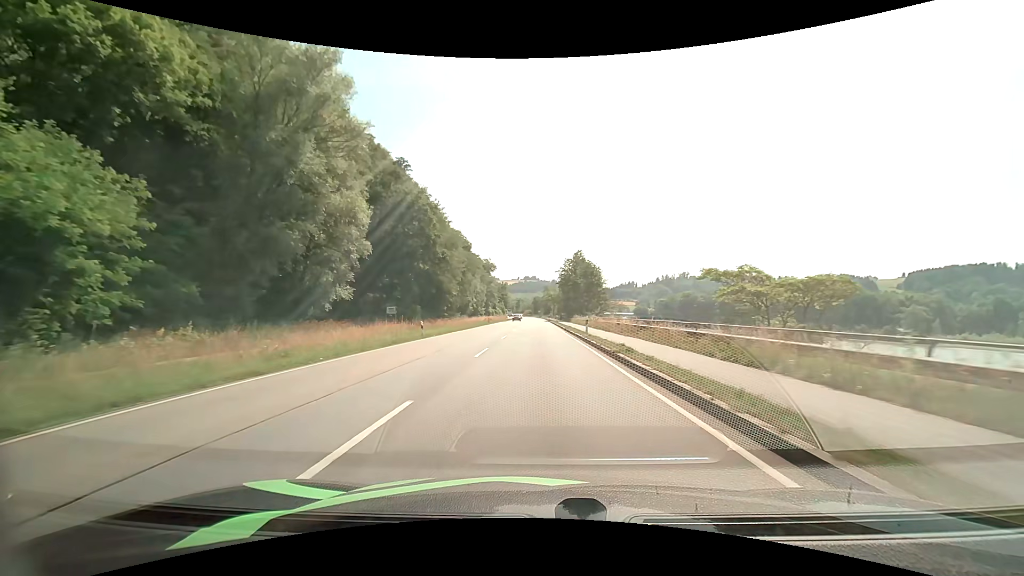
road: primary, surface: asphalt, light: Day
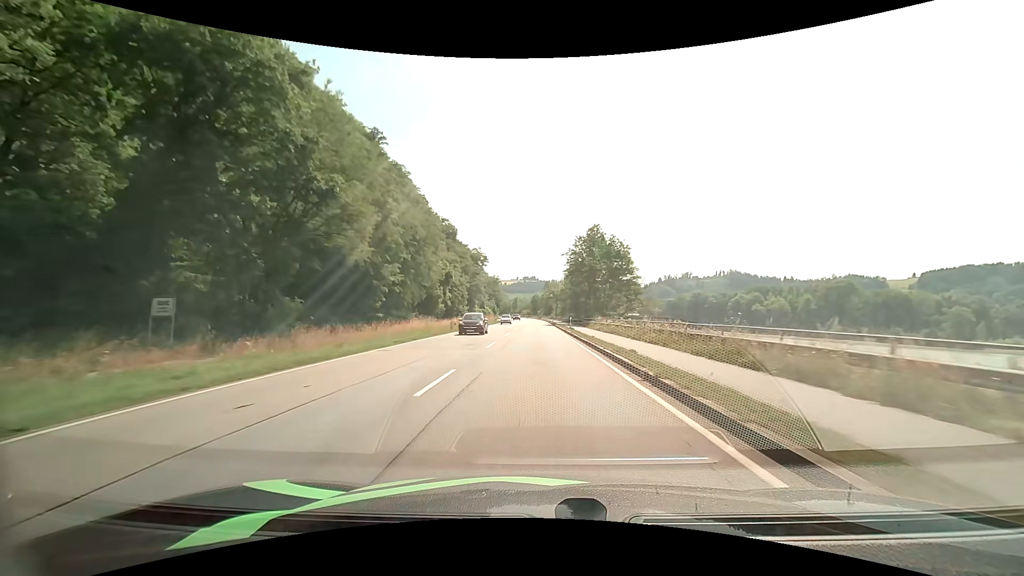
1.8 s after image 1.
(0.0, +31.5) m; 0°
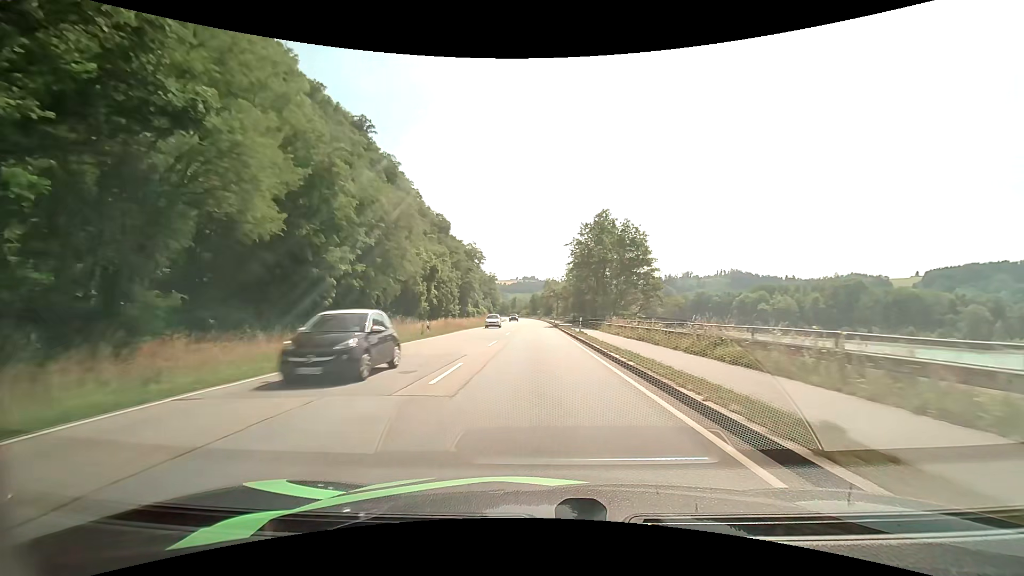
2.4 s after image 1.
(0.0, +10.6) m; 0°
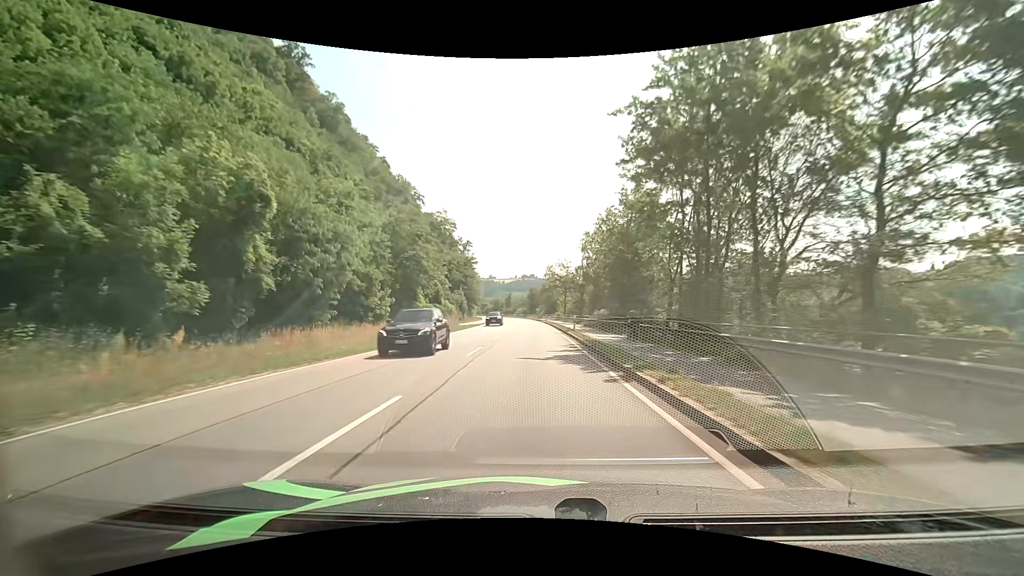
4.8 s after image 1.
(+0.1, +42.5) m; 0°
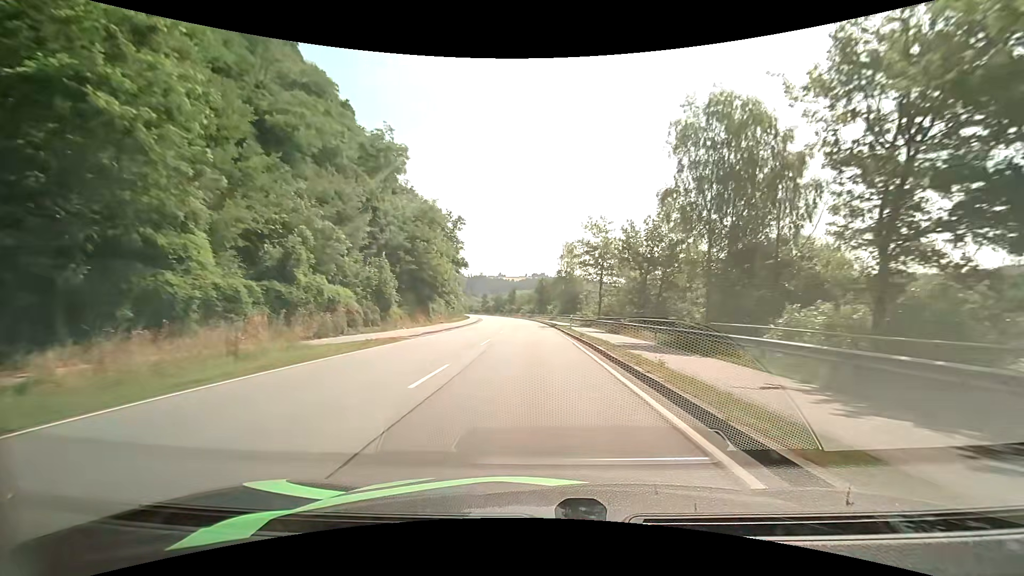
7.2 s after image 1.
(-0.5, +42.4) m; -1°
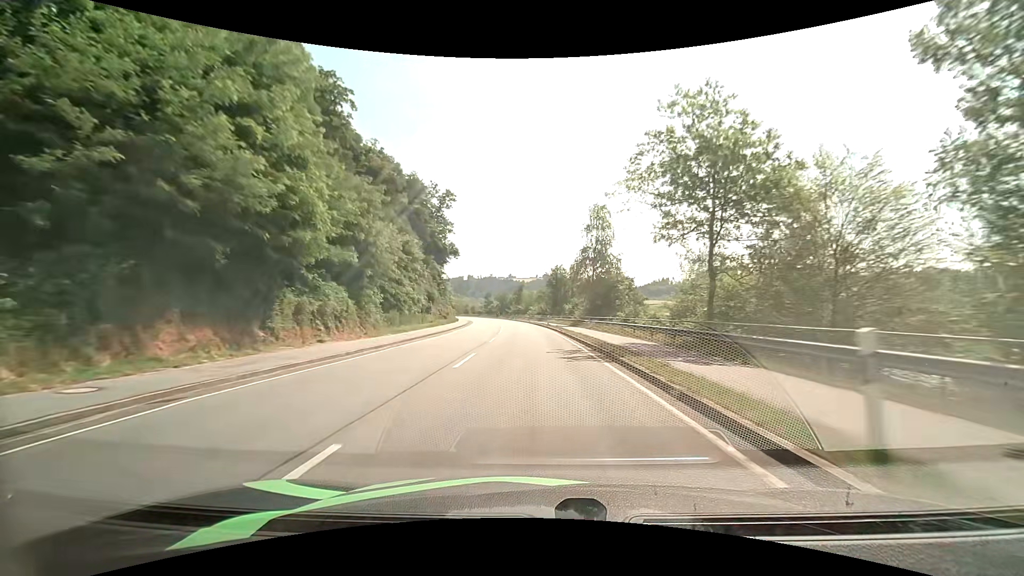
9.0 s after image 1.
(-0.4, +31.8) m; -1°
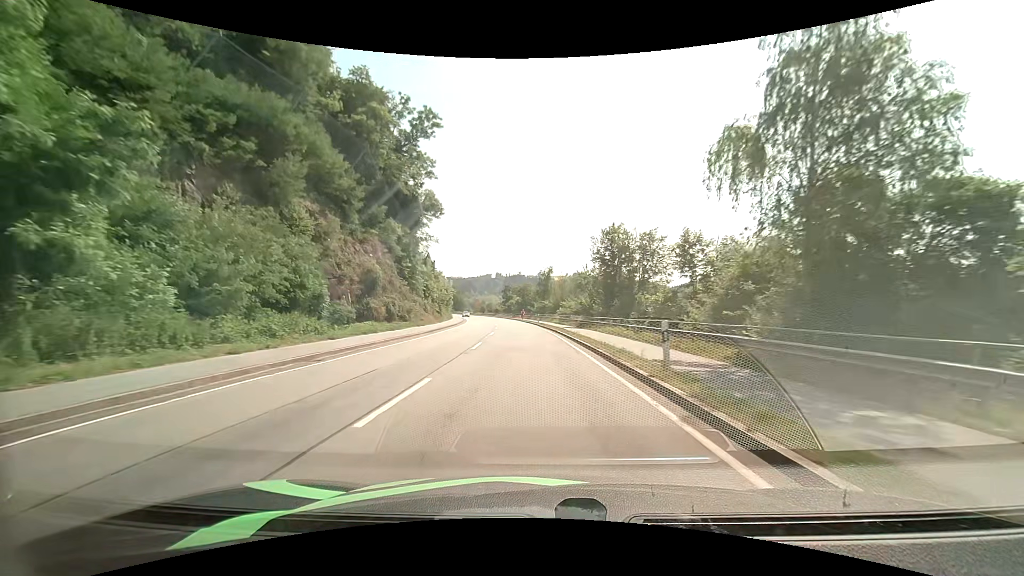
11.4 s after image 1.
(-0.9, +42.6) m; -3°
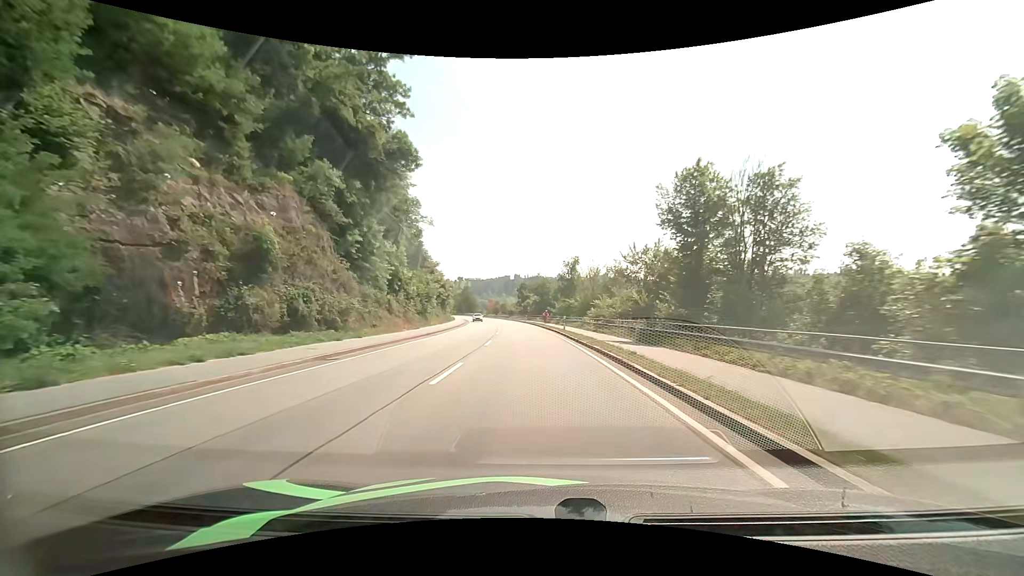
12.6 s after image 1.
(-0.5, +21.0) m; -2°
(0, +10) (0, +20) (-1, +30) (-1, +40) (-2, +50) (-2, +60) (-3, +70) (-4, +80) (-6, +90) (-7, +100) m
